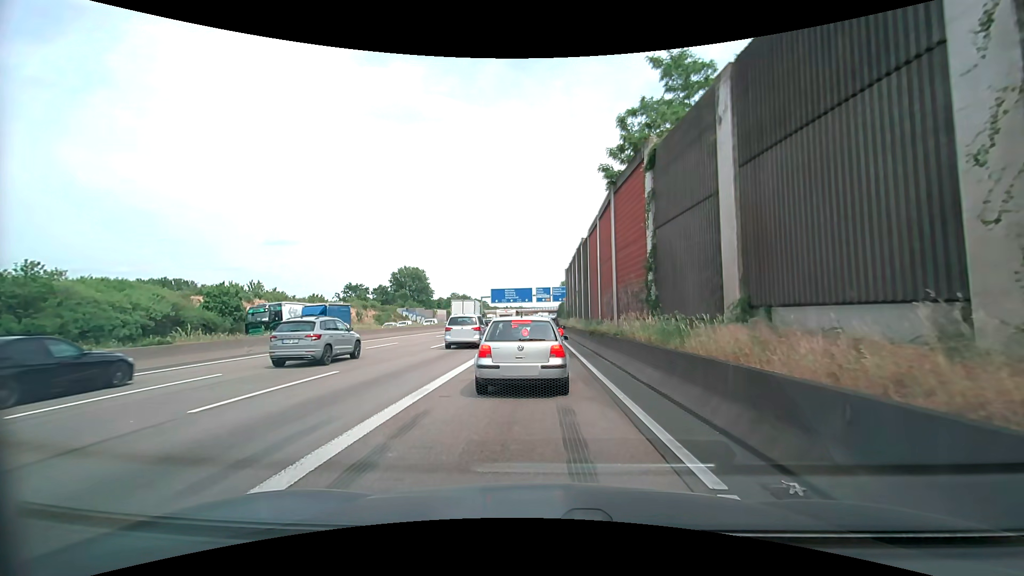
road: motorway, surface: asphalt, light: Day
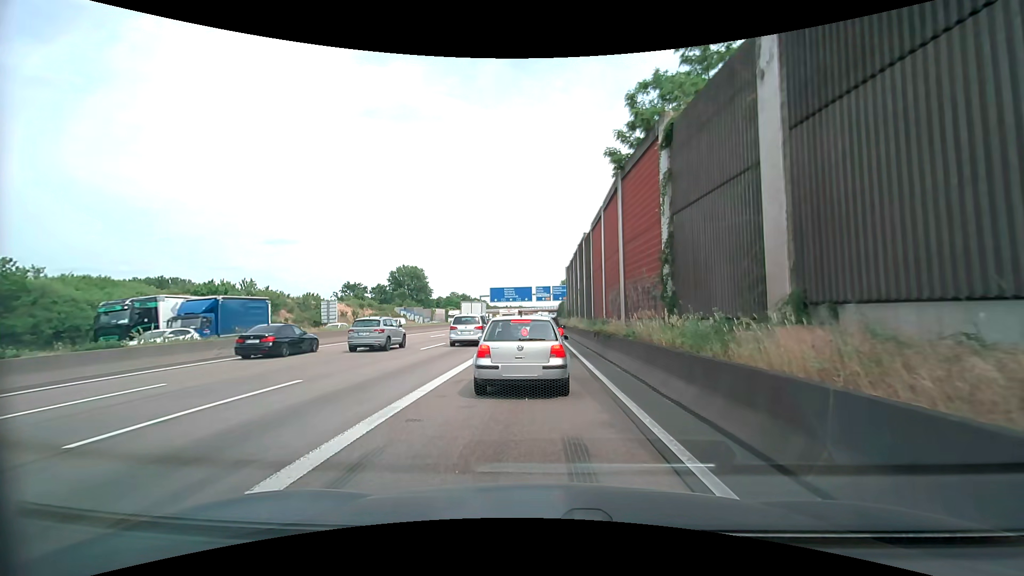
(0.0, +2.2) m; 0°
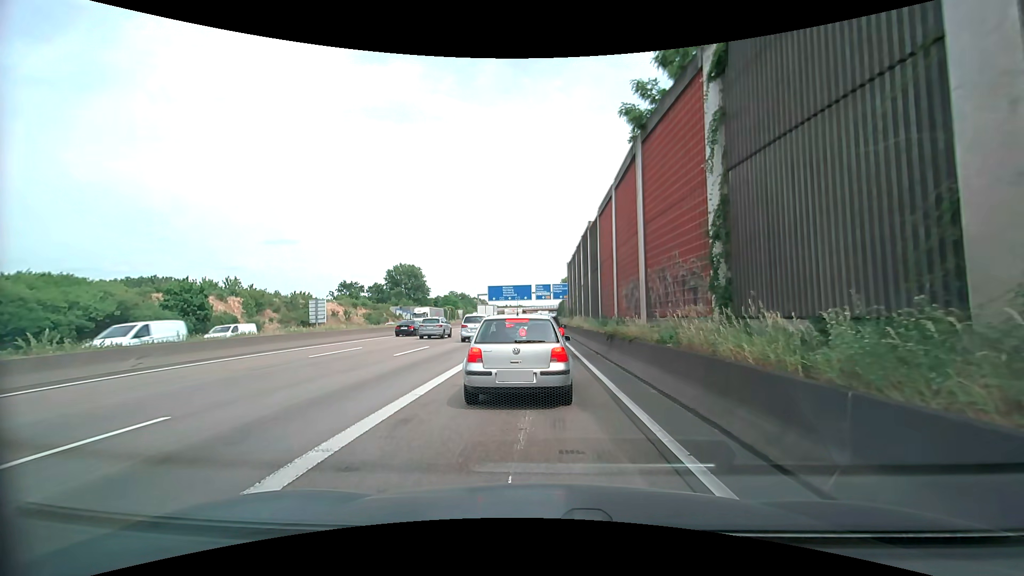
(0.0, +4.3) m; 0°
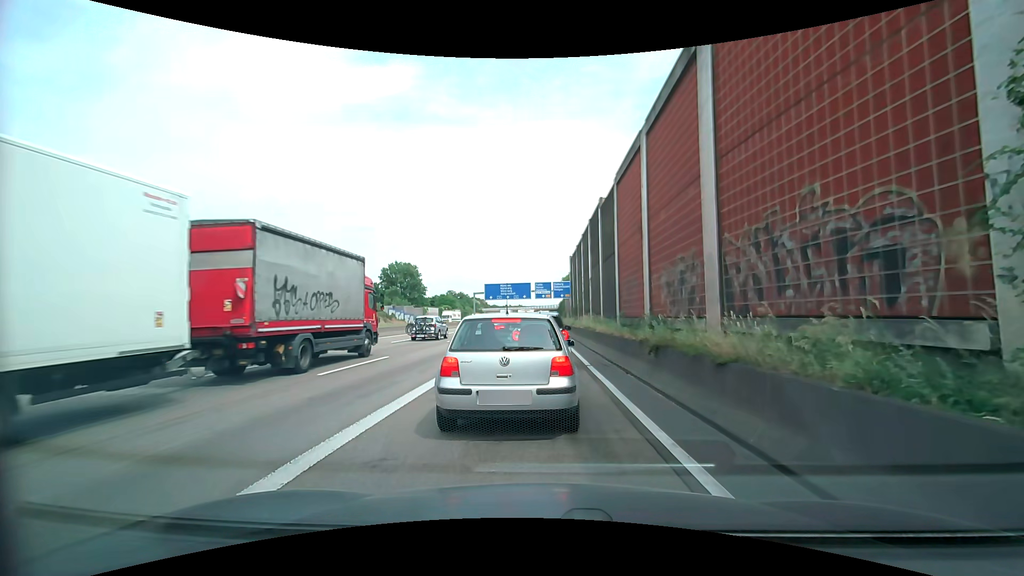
(0.0, +6.7) m; -1°
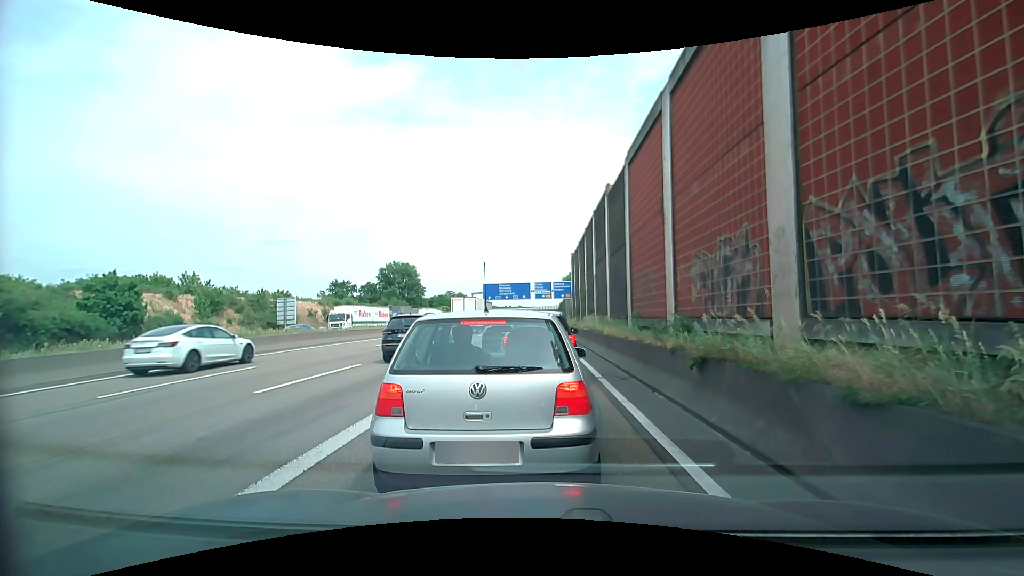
(0.0, +2.8) m; 0°
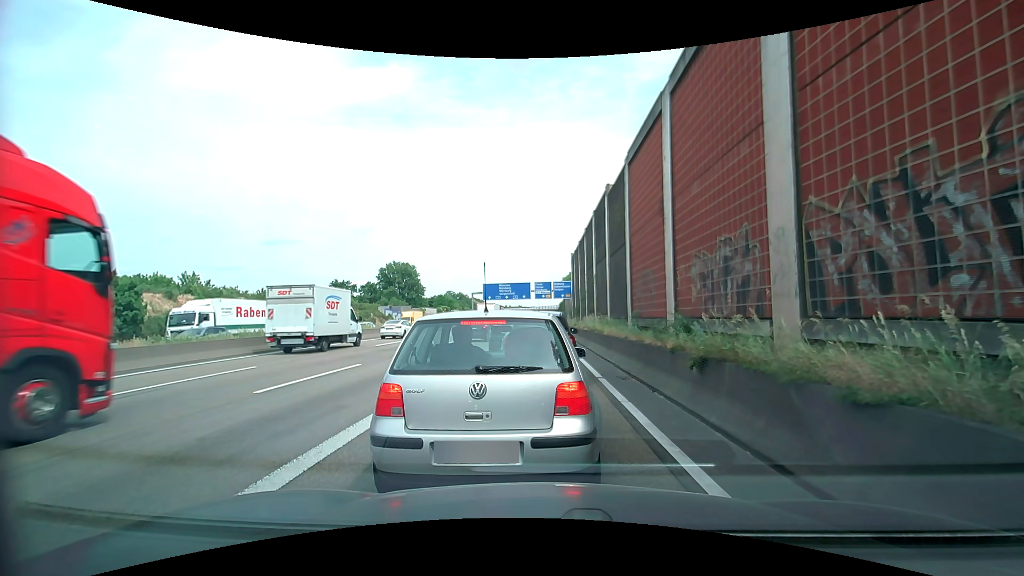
(0.0, 0.0) m; 0°
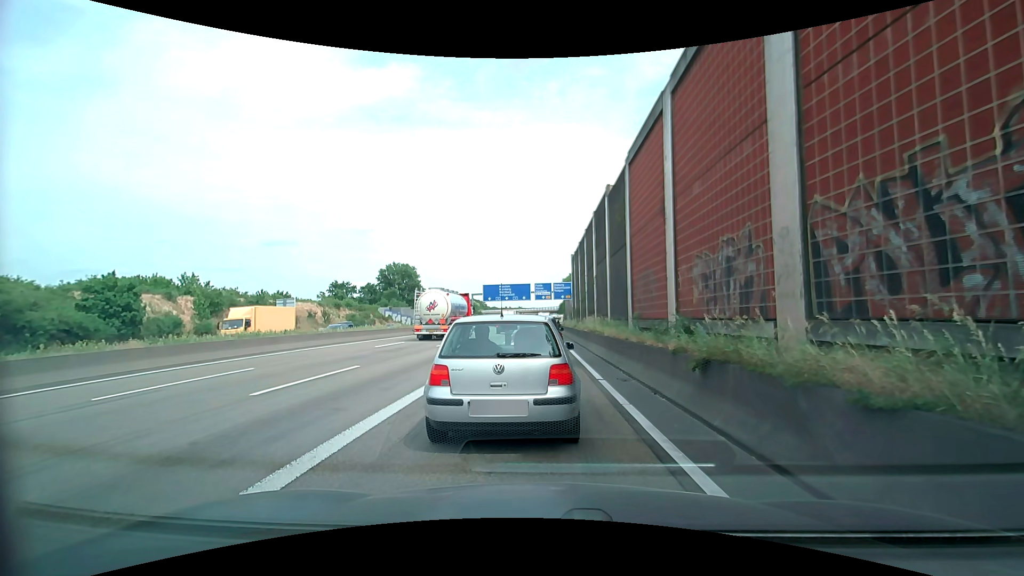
(0.0, +0.1) m; 0°
